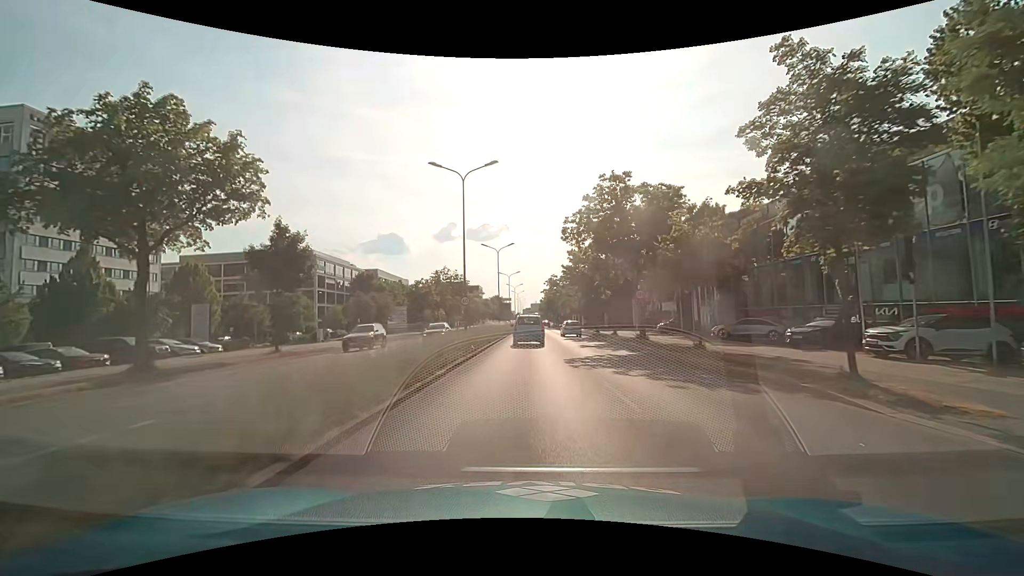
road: primary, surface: asphalt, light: Day
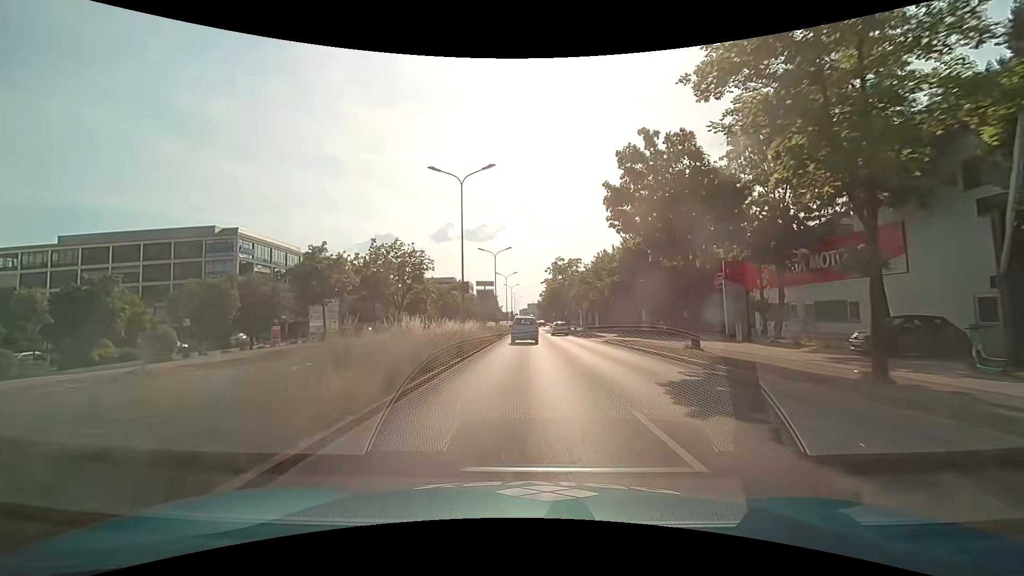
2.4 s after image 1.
(+0.3, +30.3) m; +1°
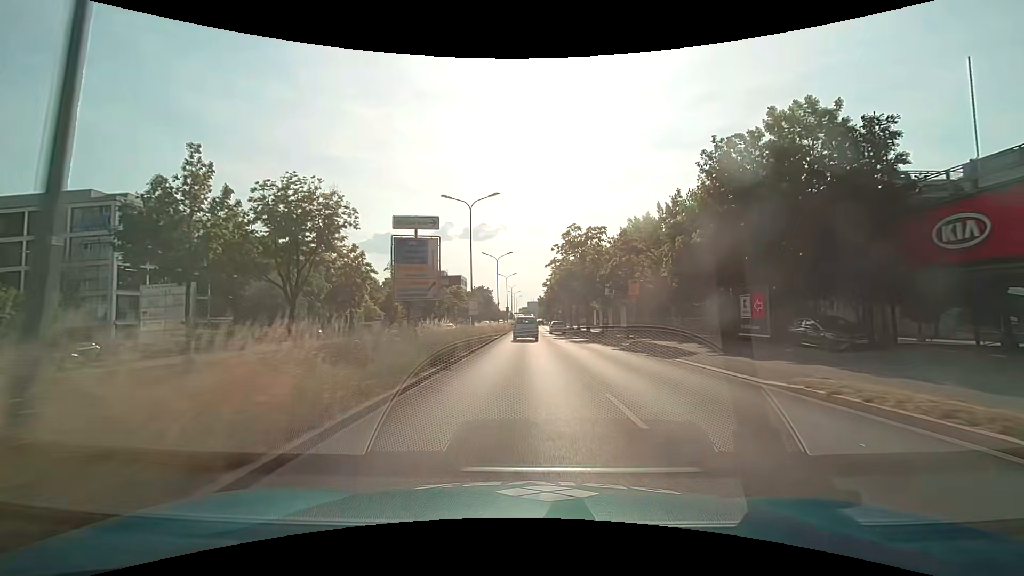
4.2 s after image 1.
(-0.1, +25.3) m; 0°
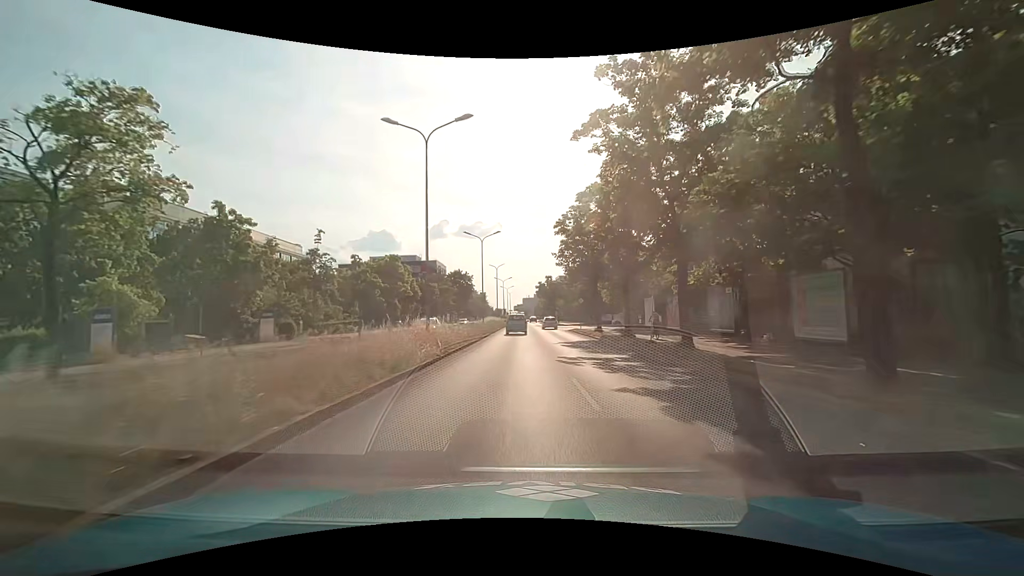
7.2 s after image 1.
(+0.3, +44.1) m; +1°
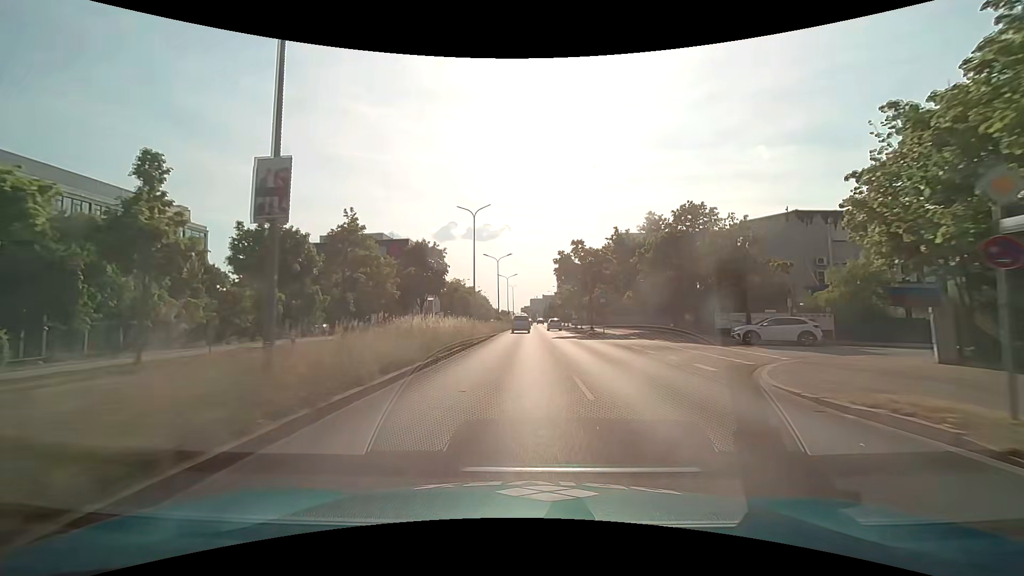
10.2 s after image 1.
(-0.5, +45.1) m; -1°
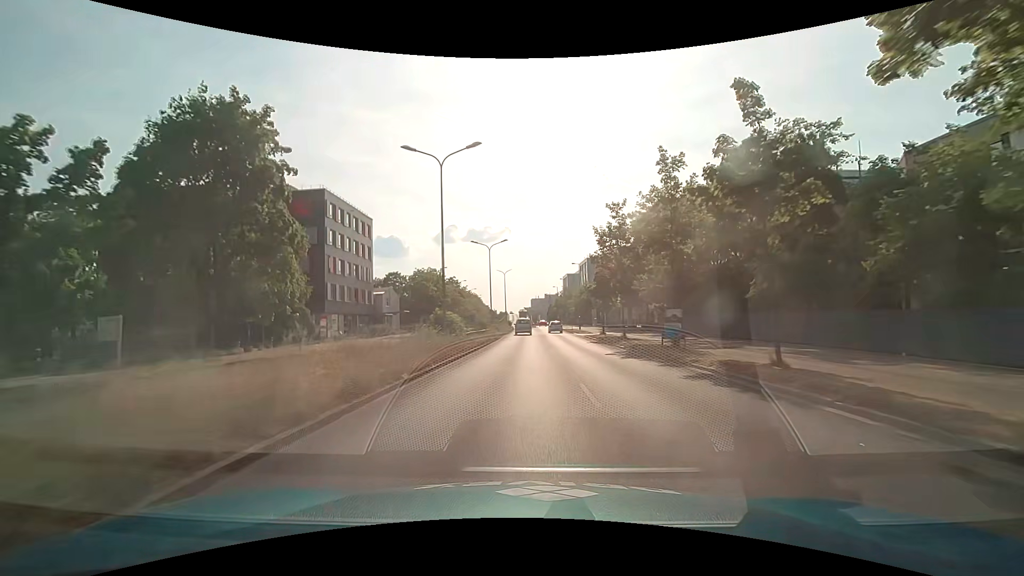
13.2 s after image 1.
(+0.3, +45.4) m; 0°
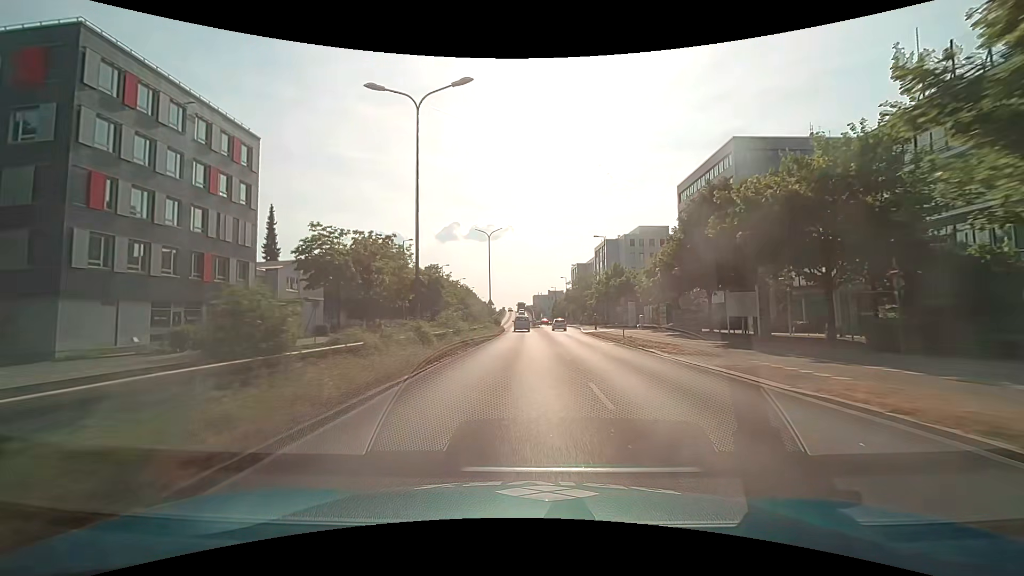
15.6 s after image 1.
(+0.1, +36.6) m; 0°
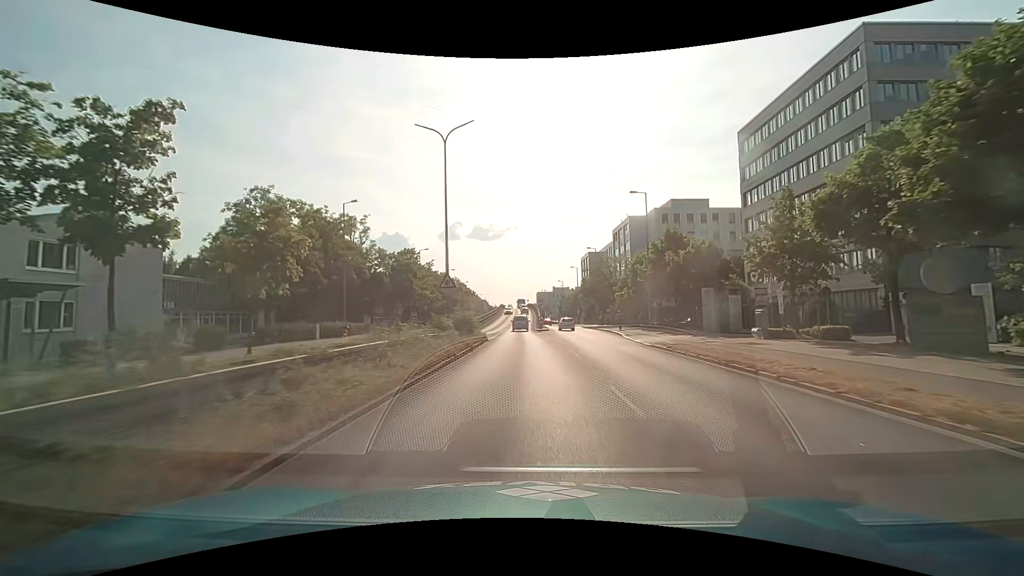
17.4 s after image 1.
(0.0, +27.4) m; 0°
(0, +10) (0, +20) (0, +30) (0, +40) (-1, +50) (-1, +60) (-1, +70) (-1, +80) (-1, +90) (-1, +100) m
